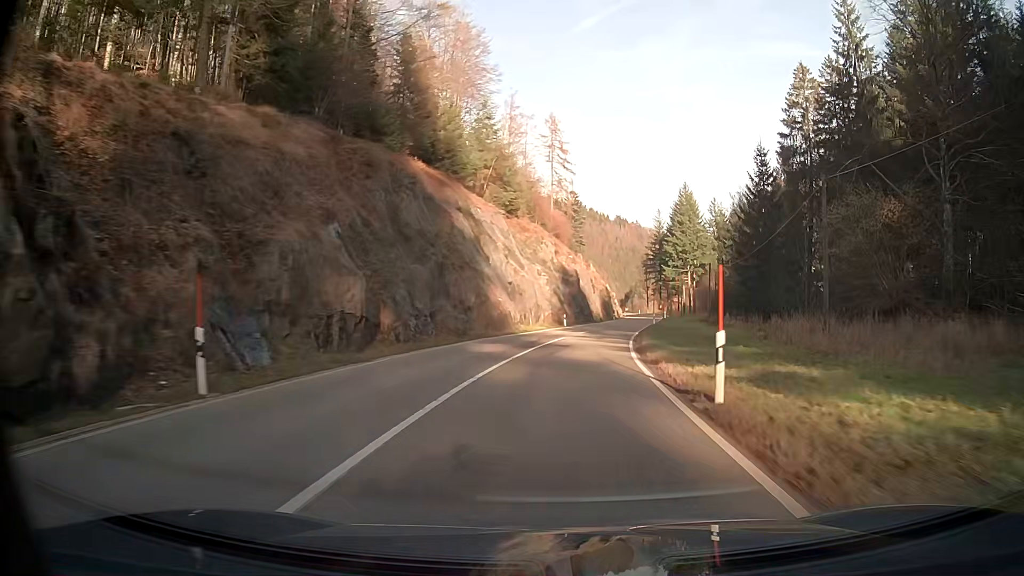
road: secondary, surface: asphalt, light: Day
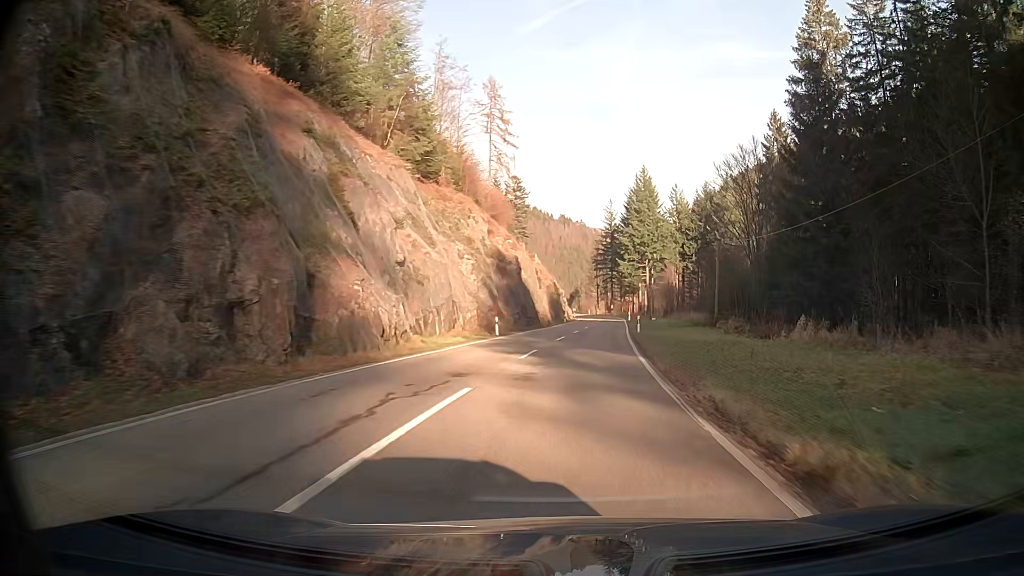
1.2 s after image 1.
(+0.9, +22.0) m; +4°
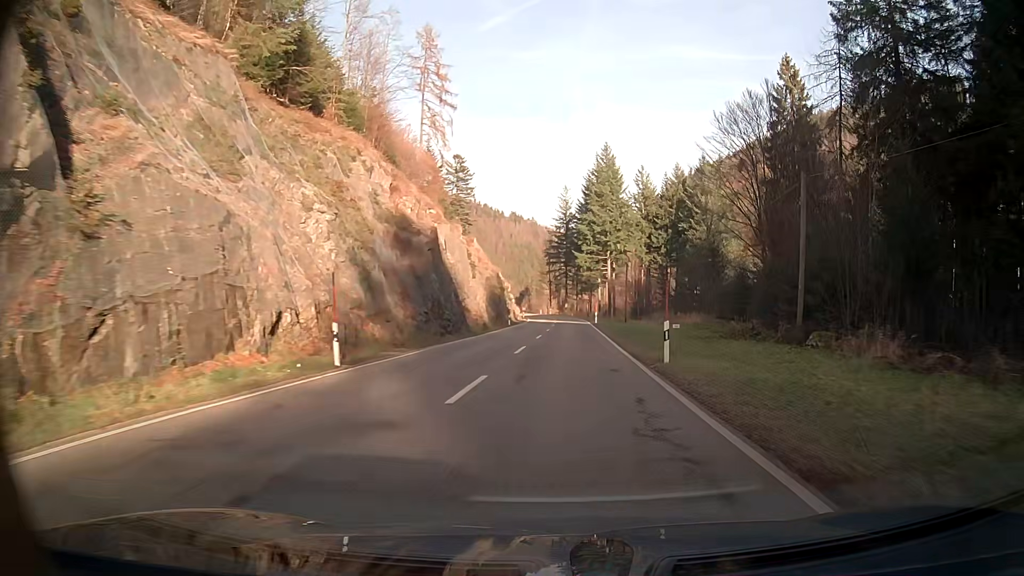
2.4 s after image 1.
(+0.5, +21.8) m; +3°
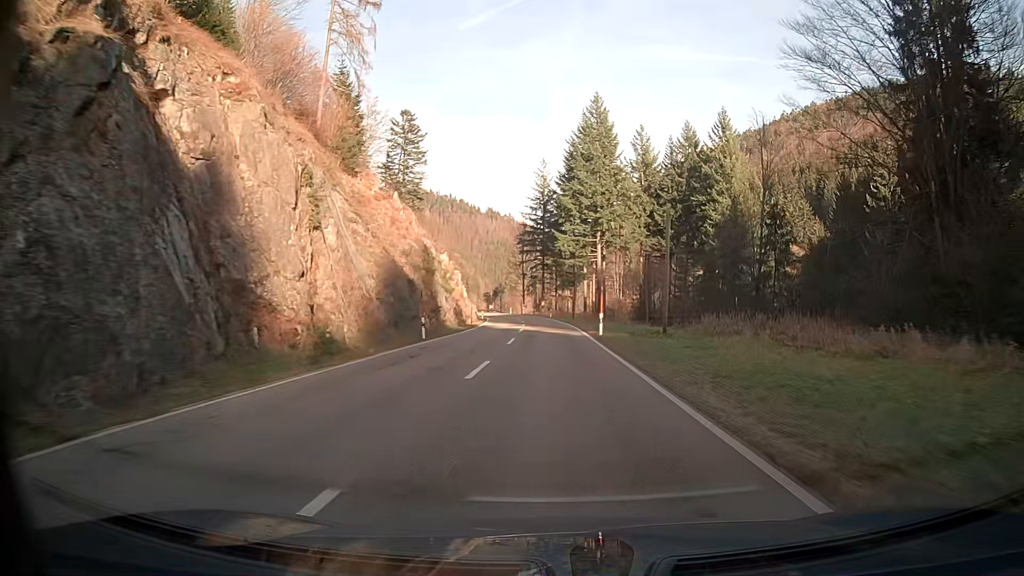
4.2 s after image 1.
(+0.9, +32.2) m; +3°
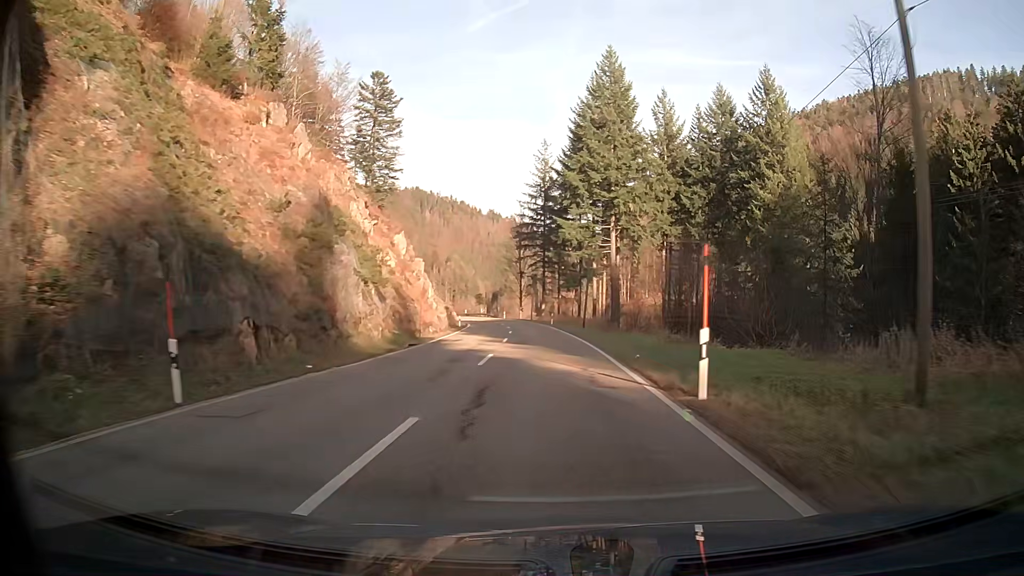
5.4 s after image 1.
(-0.2, +21.0) m; -1°
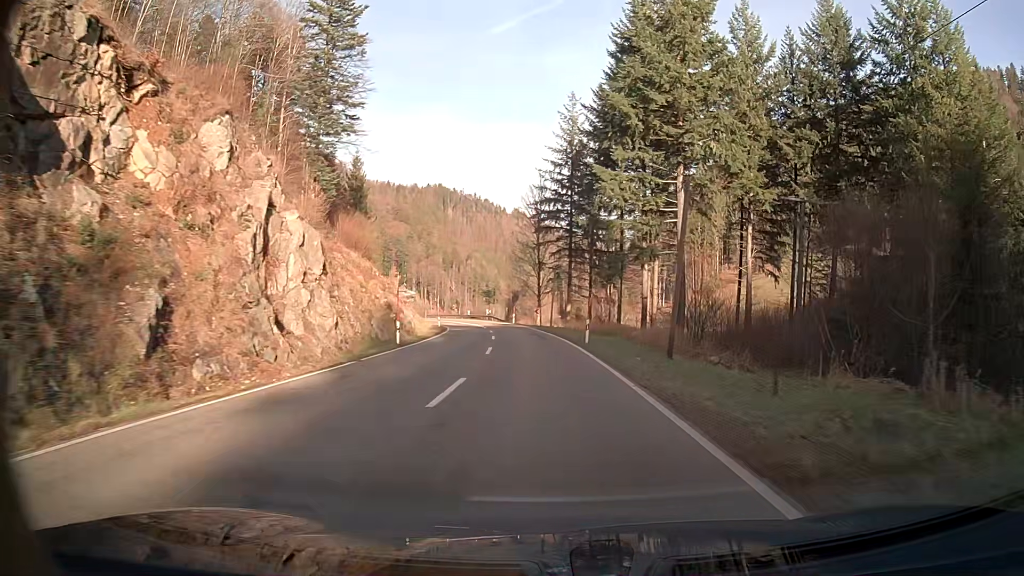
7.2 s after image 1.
(-0.3, +30.9) m; -2°
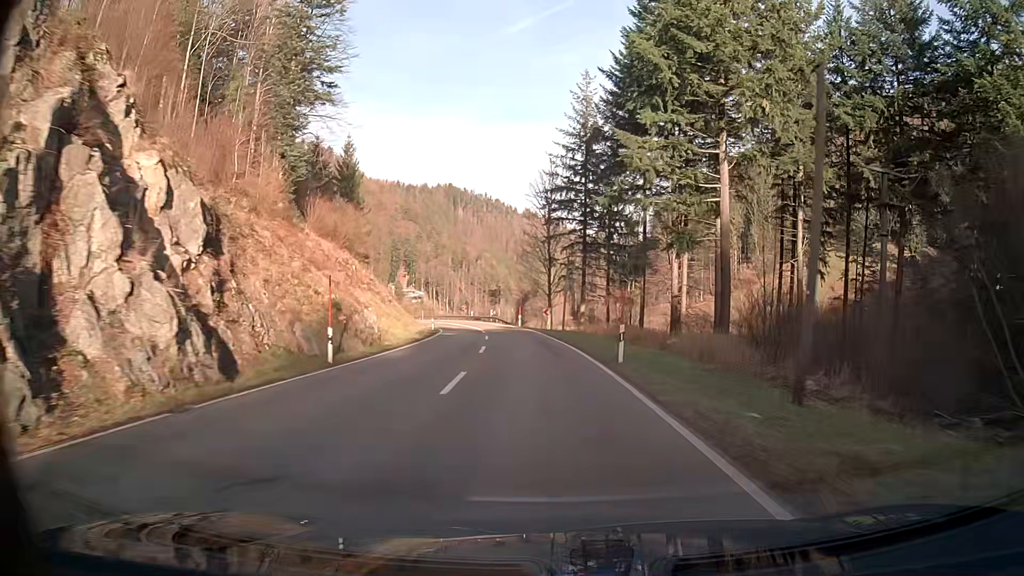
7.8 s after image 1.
(-0.1, +10.4) m; -1°
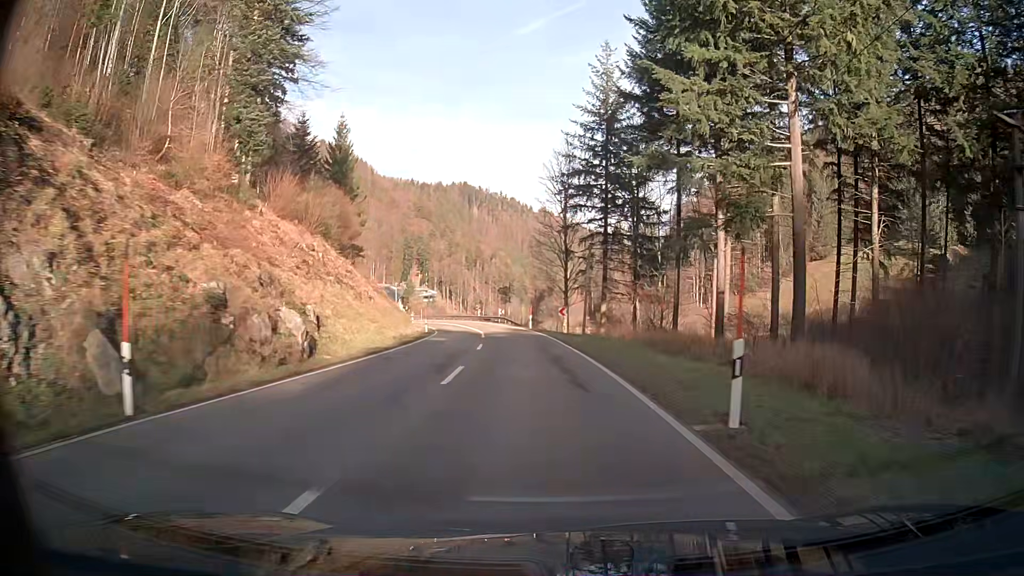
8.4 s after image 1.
(-0.1, +10.6) m; -2°
